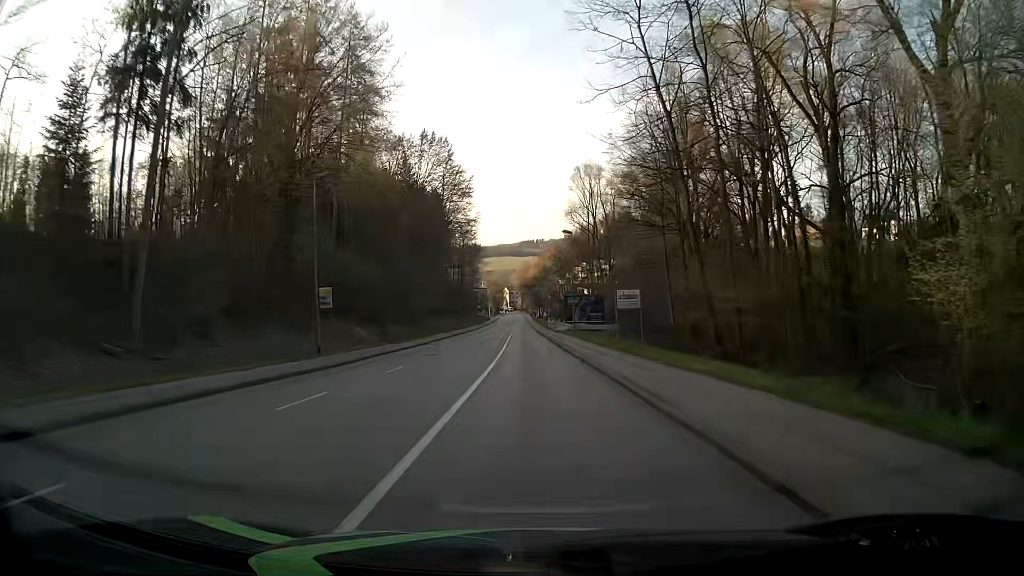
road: tertiary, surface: asphalt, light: Day
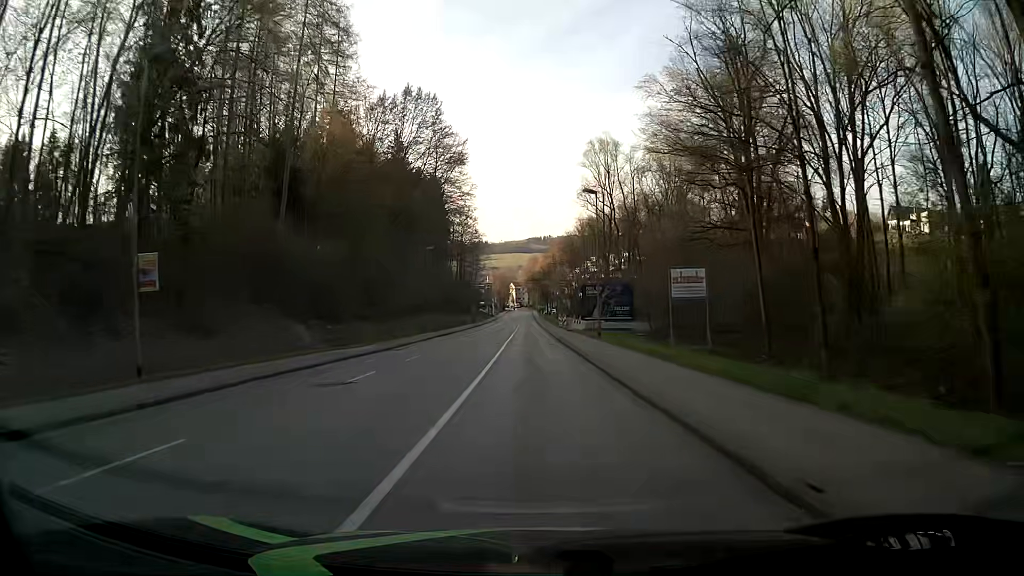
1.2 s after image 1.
(-0.1, +15.2) m; 0°
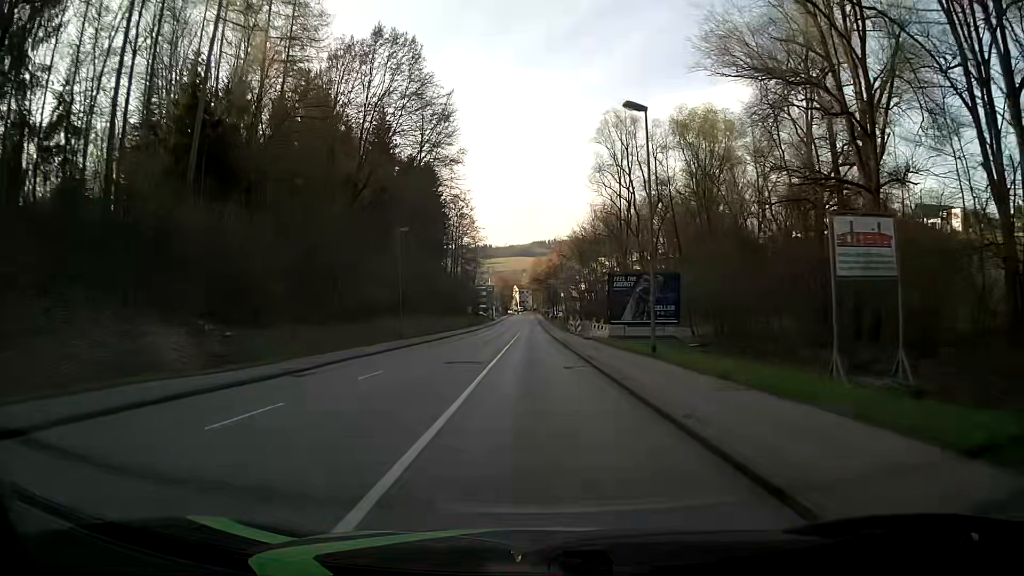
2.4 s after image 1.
(-0.1, +15.3) m; -1°
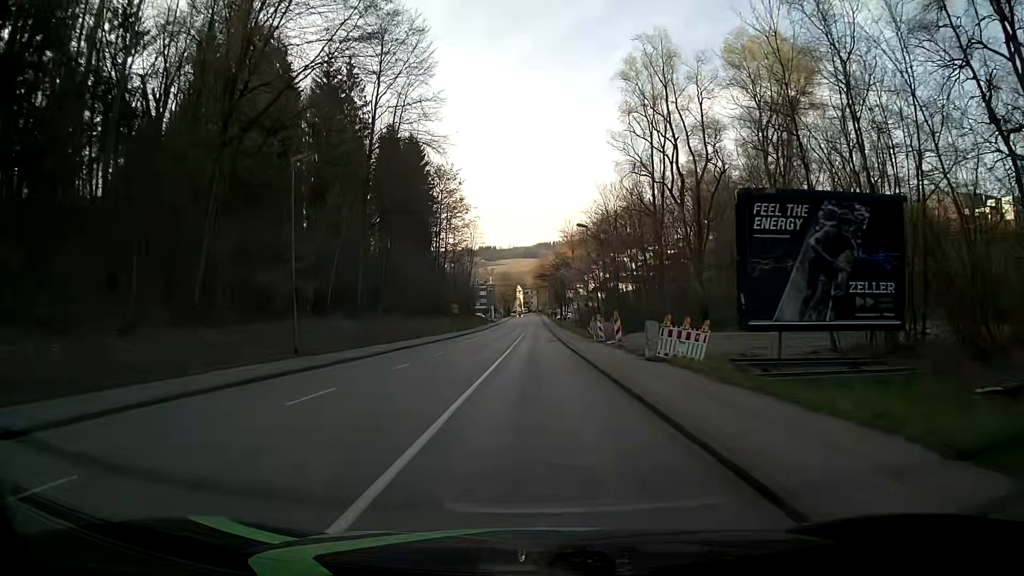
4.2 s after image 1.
(+0.1, +23.0) m; 0°
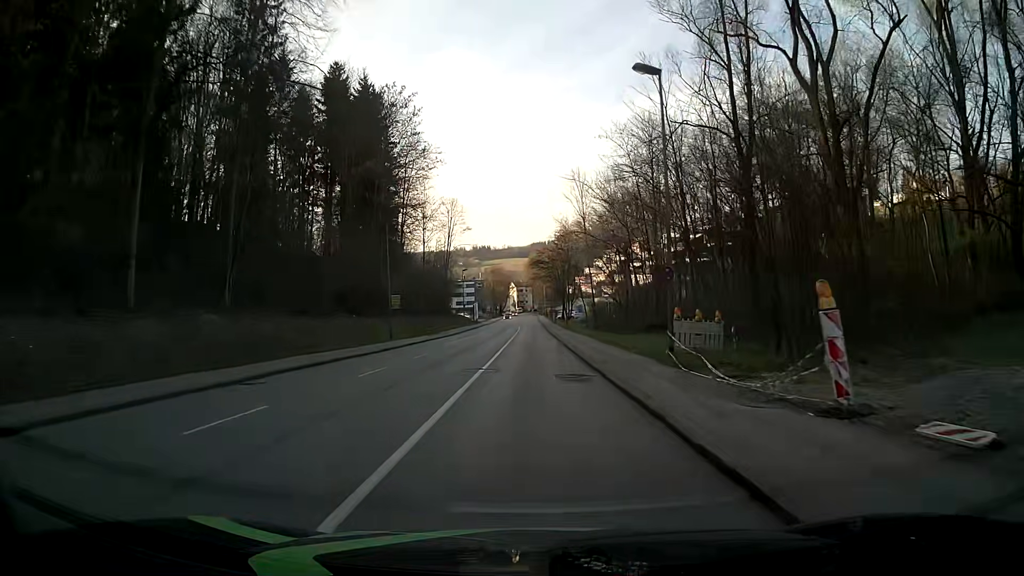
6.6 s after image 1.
(-0.1, +30.6) m; 0°
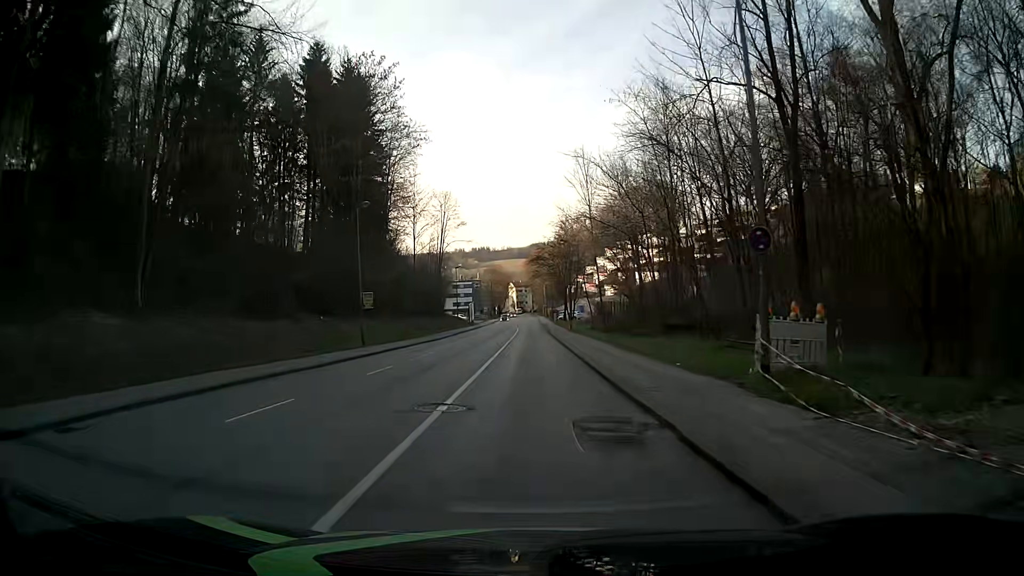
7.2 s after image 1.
(0.0, +7.6) m; 0°
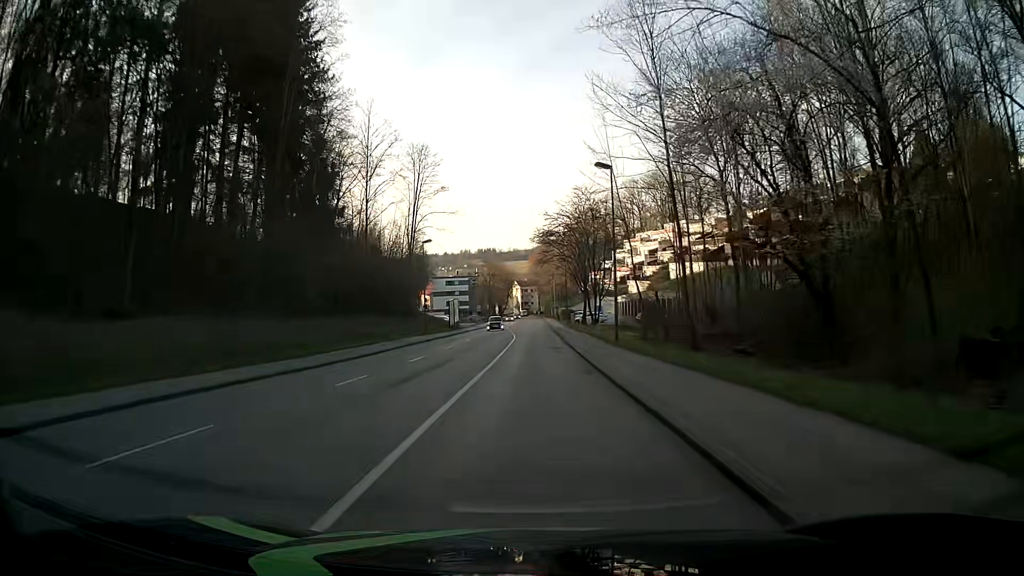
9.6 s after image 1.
(-0.1, +30.4) m; 0°
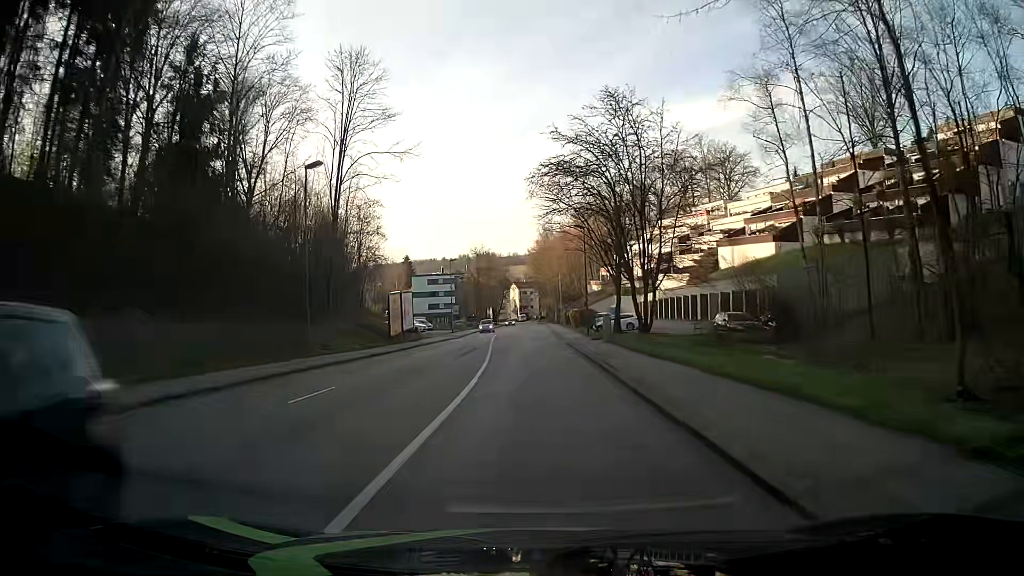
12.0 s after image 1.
(-0.1, +30.5) m; 0°
(0, +10) (0, +20) (0, +30) (0, +40) (0, +50) (0, +60) (+1, +70) (+1, +80) (+1, +90) (+1, +100) m
